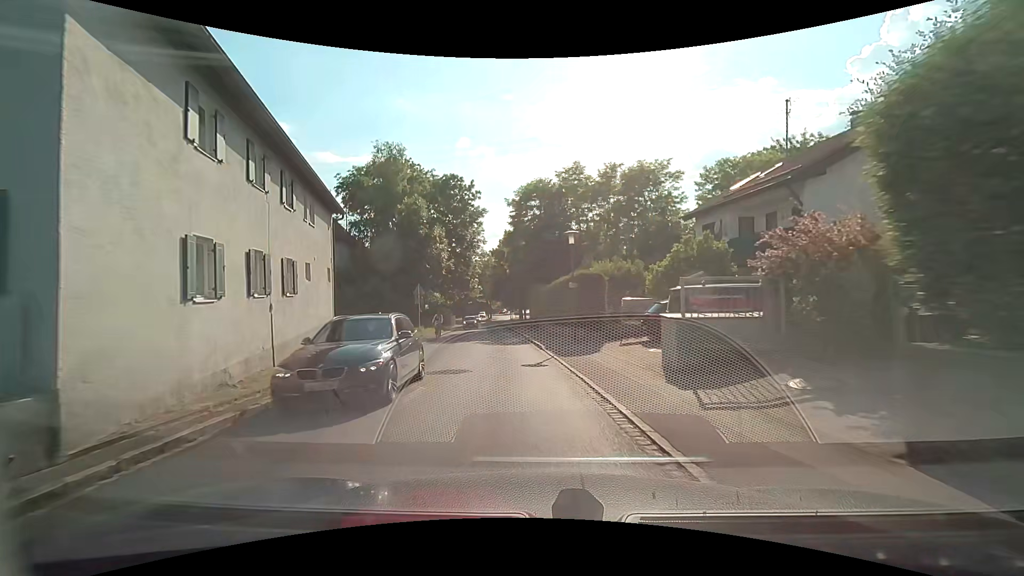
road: tertiary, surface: asphalt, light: Day
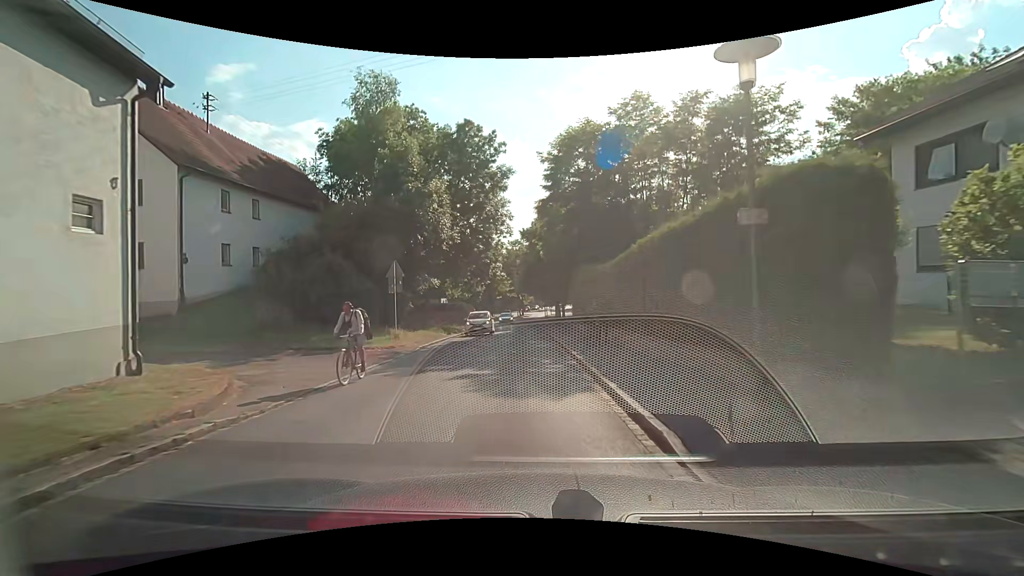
(-0.6, +14.2) m; -4°
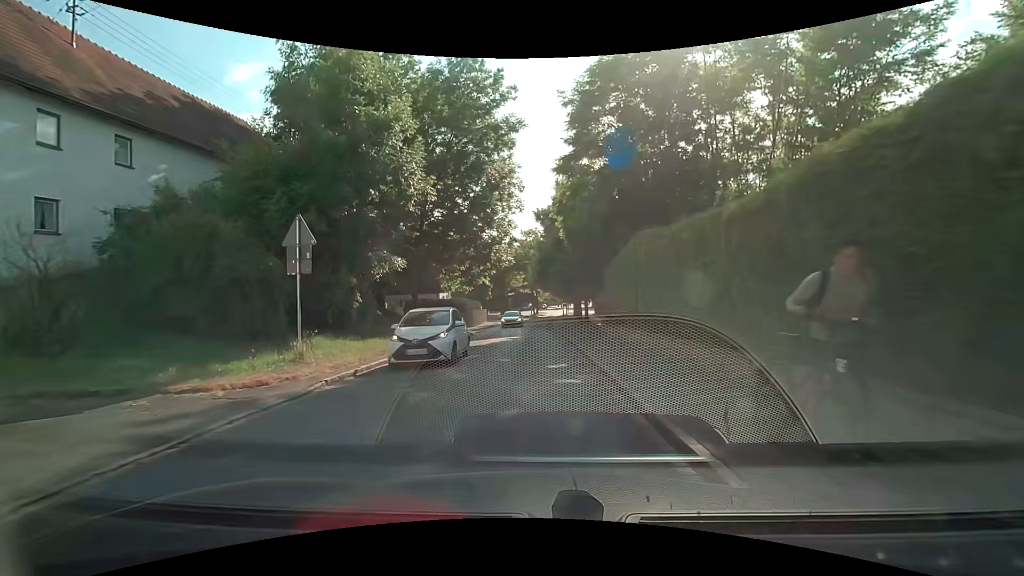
(-0.1, +10.2) m; -1°
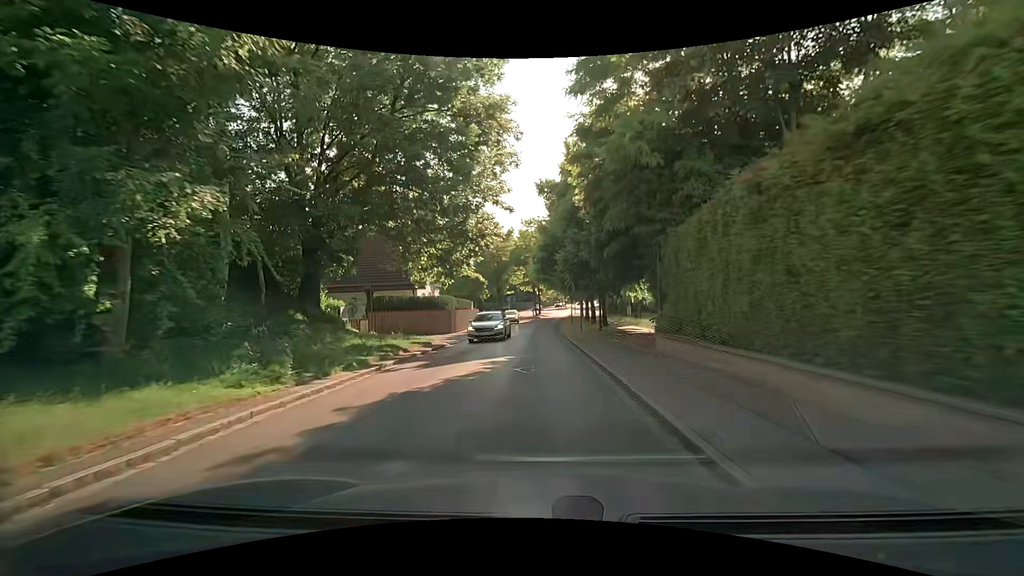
(-0.1, +10.7) m; -1°
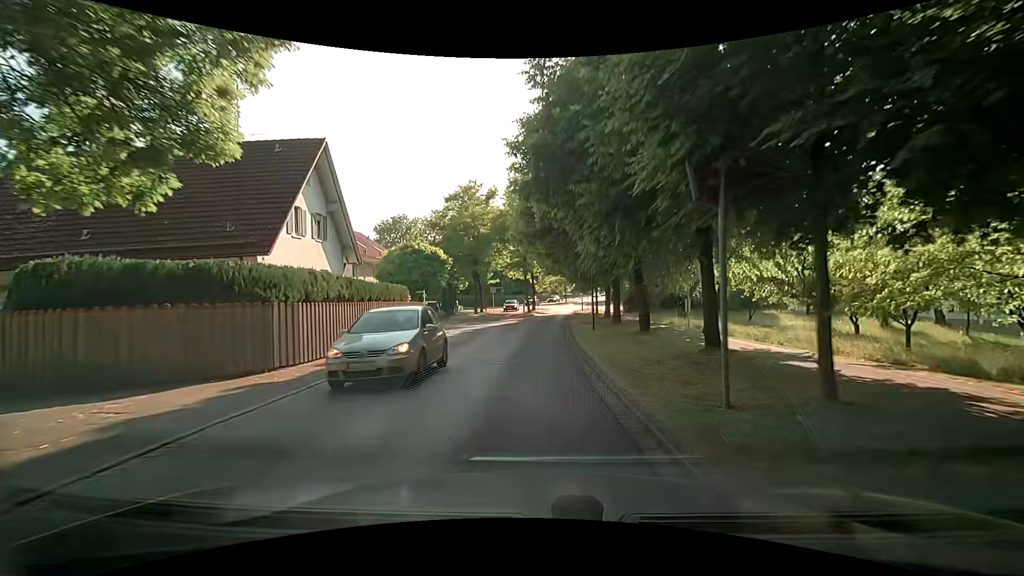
(+0.3, +23.2) m; 0°
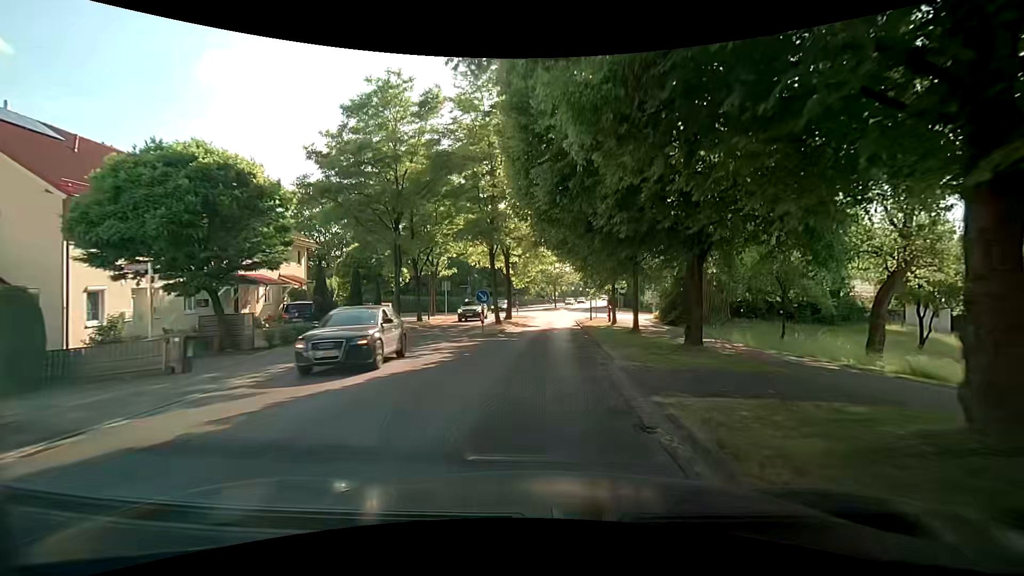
(+0.5, +25.4) m; +3°
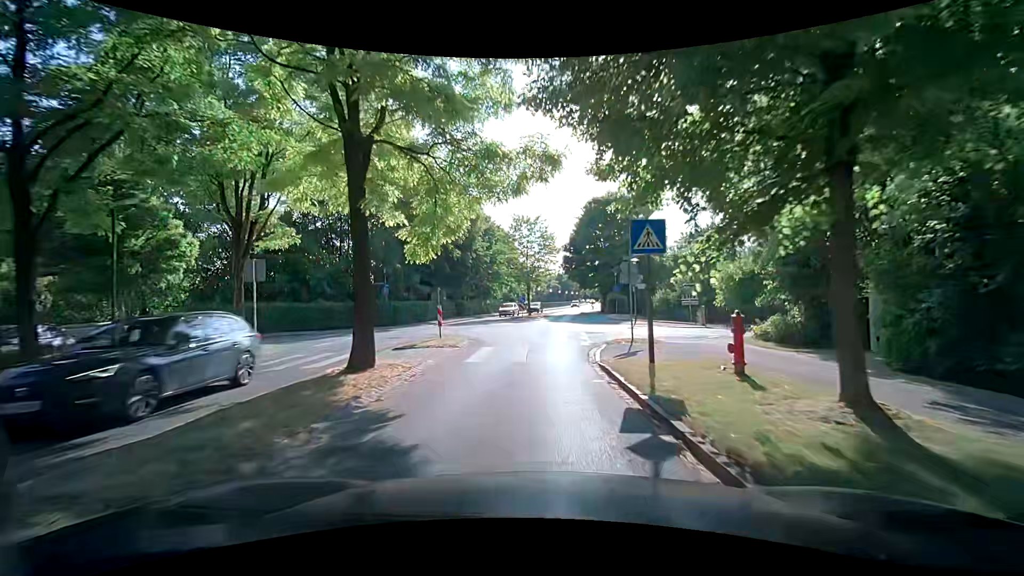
(+0.6, +25.8) m; +4°
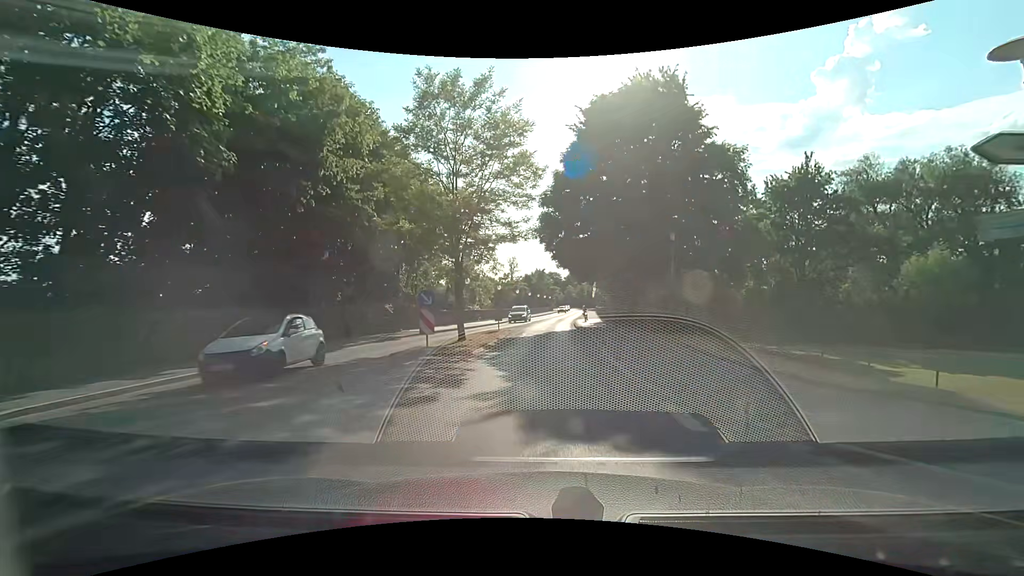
(+0.4, +32.0) m; +3°
(0, +10) (0, +20) (+1, +30) (+1, +40) (+2, +50) (+3, +60) (+4, +70) (+5, +80) (+6, +90) (+7, +100) m
